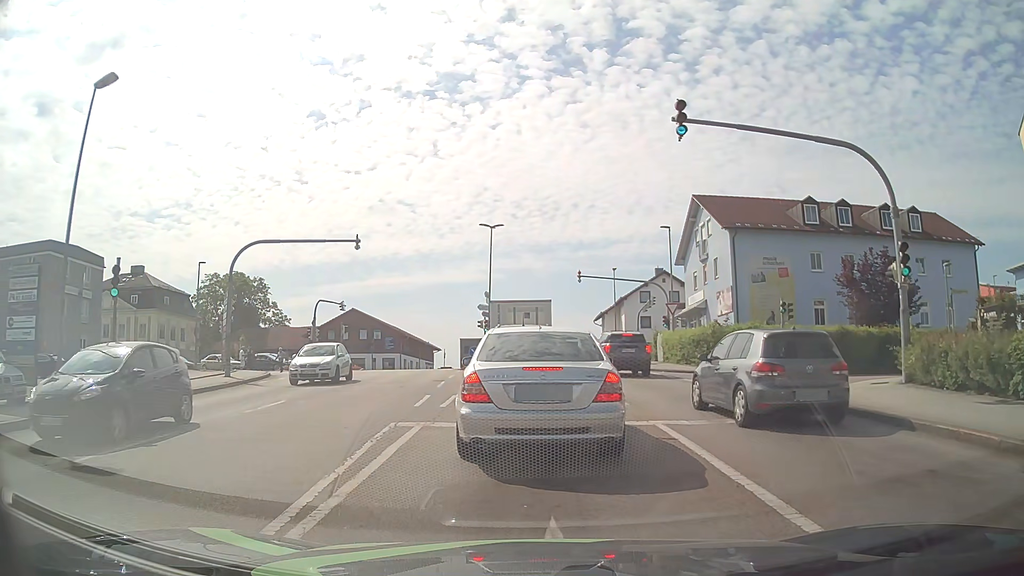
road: tertiary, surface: asphalt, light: Day
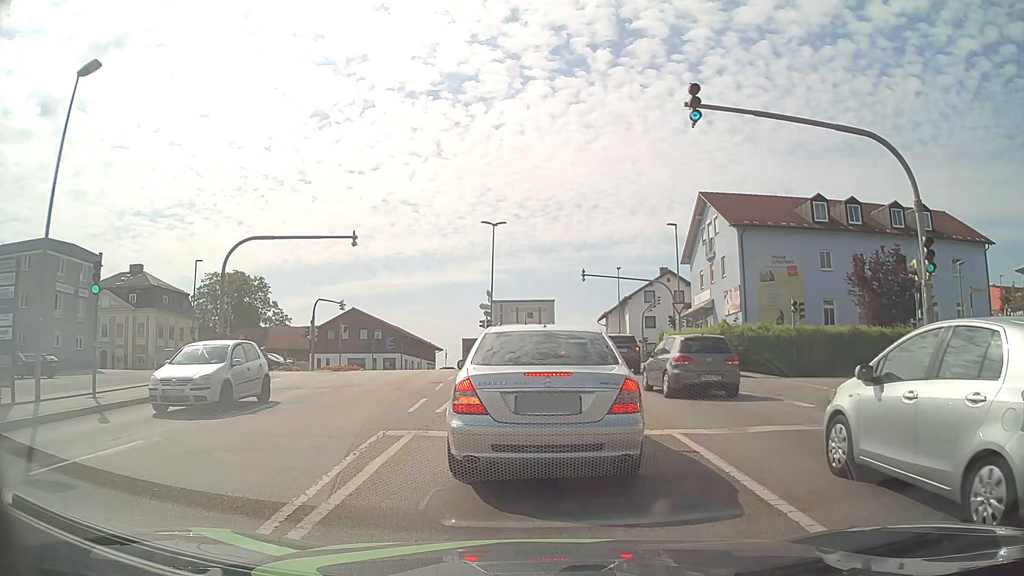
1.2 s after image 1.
(0.0, +0.9) m; 0°
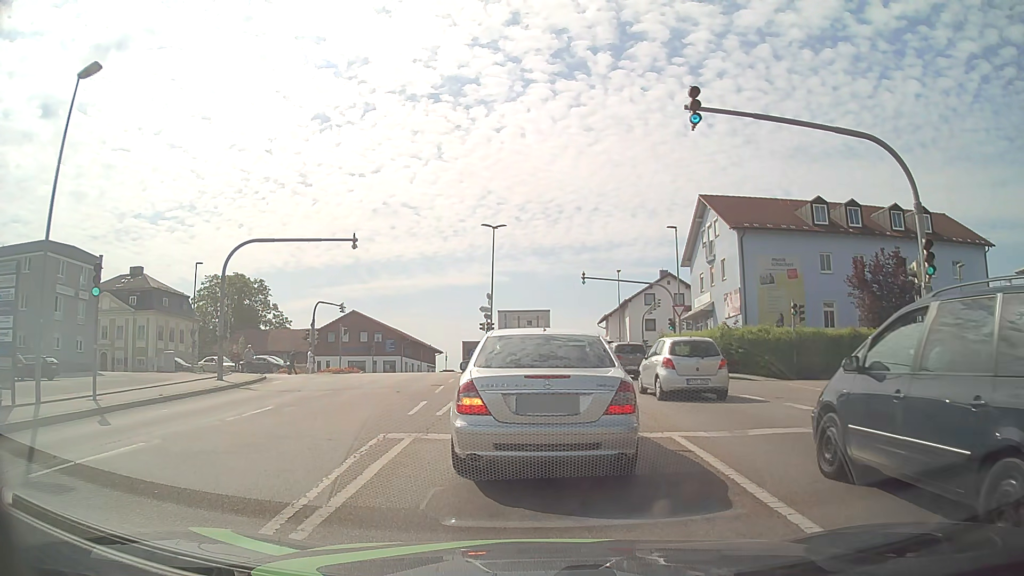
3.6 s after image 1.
(0.0, +0.1) m; 0°
(-1, +10) (-1, +20) (-2, +30) (-2, +40) (-3, +50) (-7, +59) (-16, +63) (-26, +64) (-36, +63) (-46, +63) m
